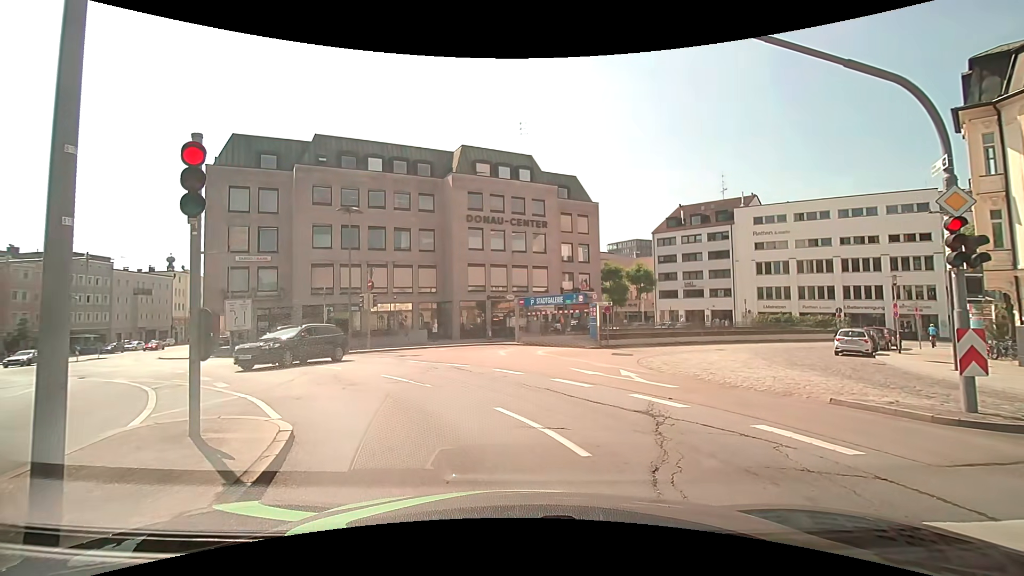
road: primary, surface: asphalt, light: Day
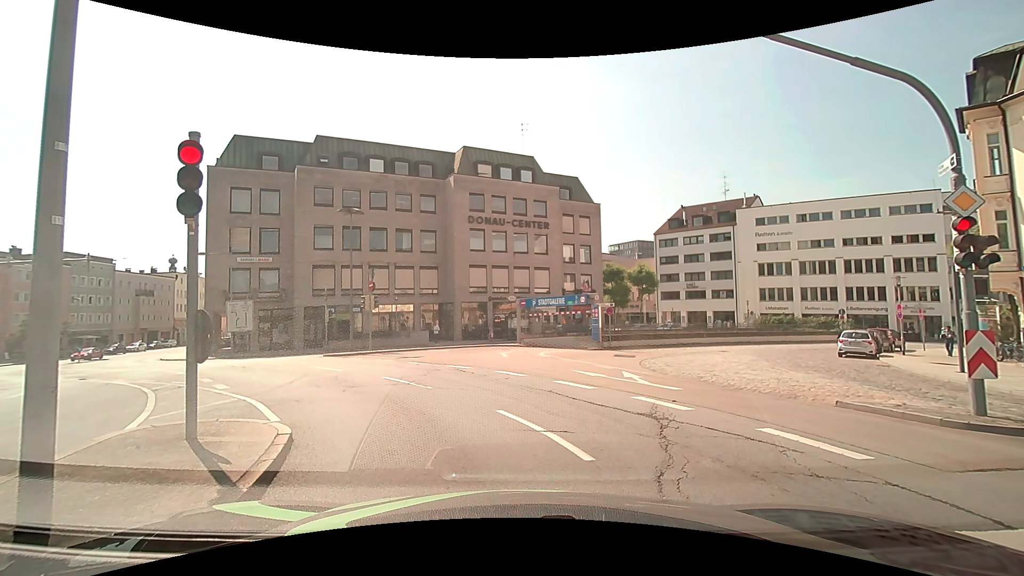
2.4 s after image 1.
(0.0, +0.2) m; 0°
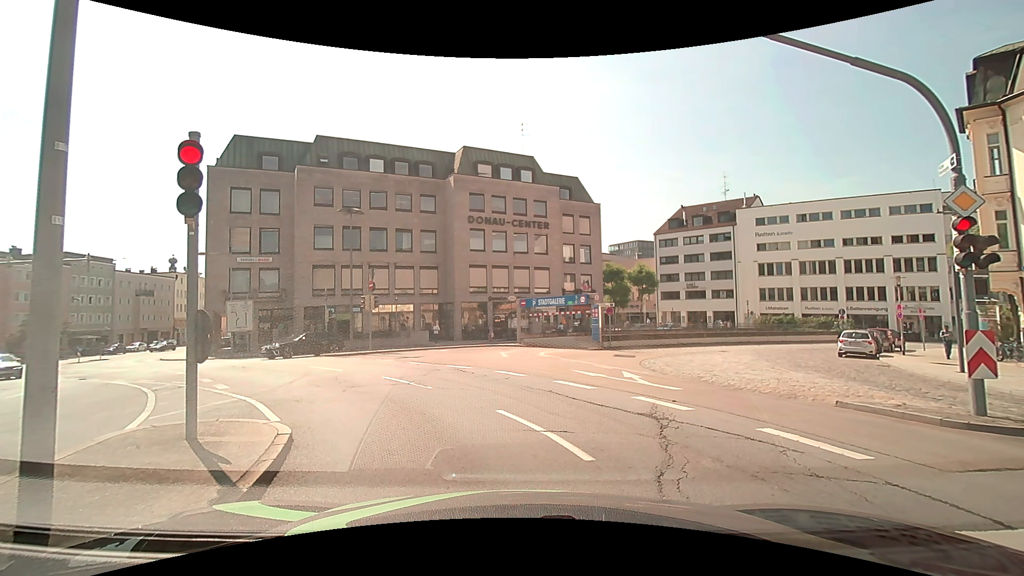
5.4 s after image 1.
(0.0, 0.0) m; 0°
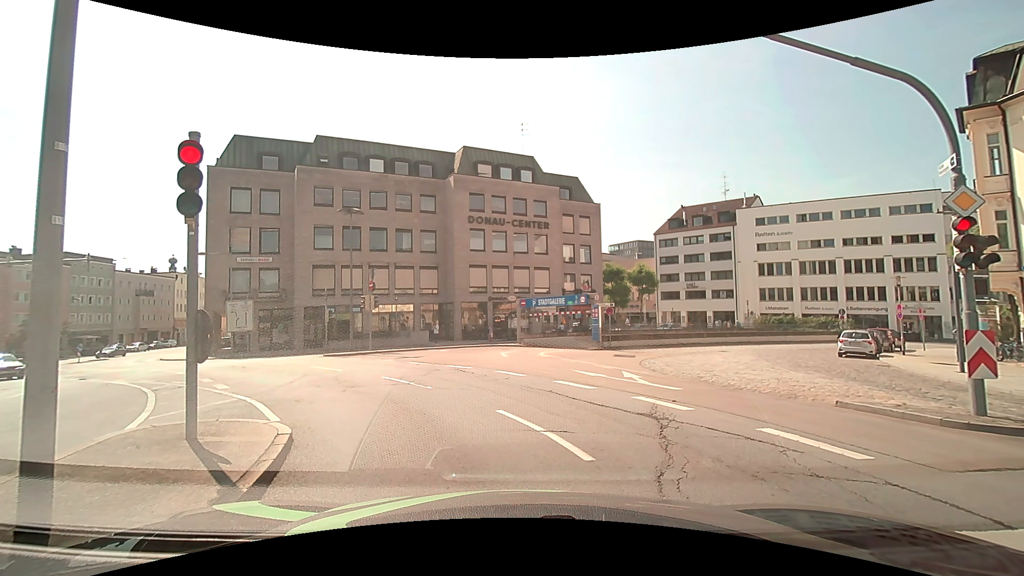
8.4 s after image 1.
(0.0, 0.0) m; 0°
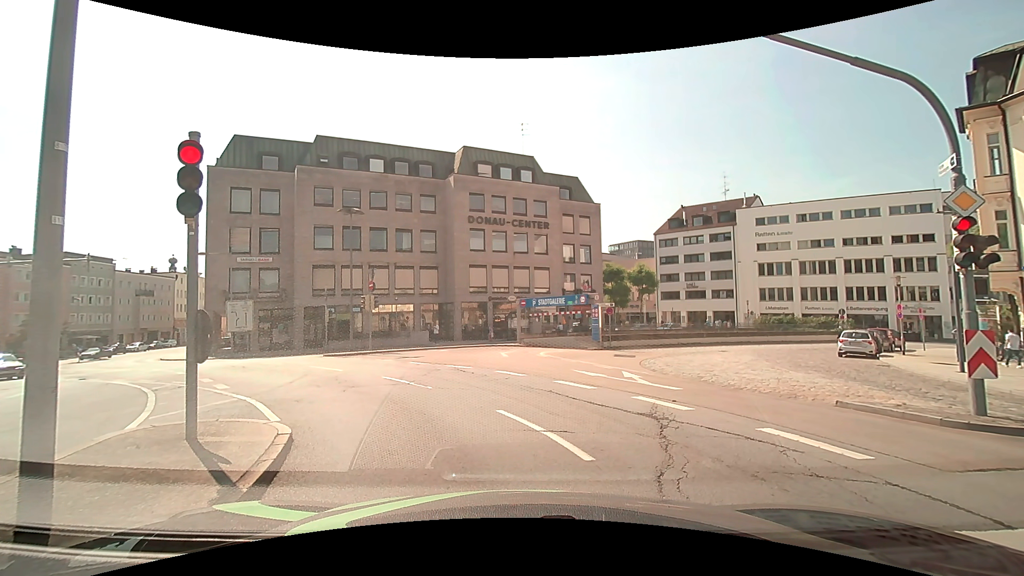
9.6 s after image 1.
(0.0, 0.0) m; 0°
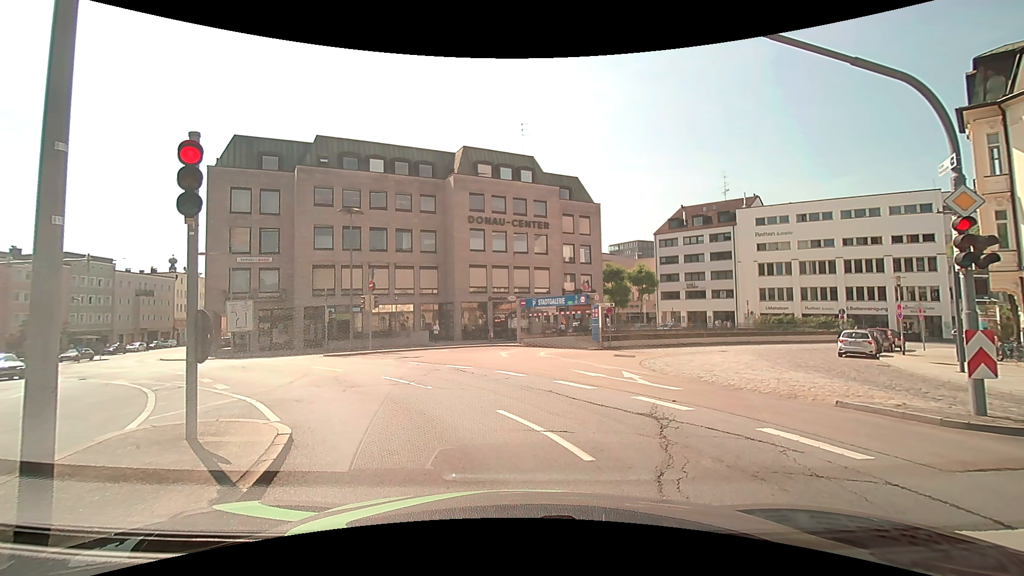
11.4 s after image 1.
(0.0, 0.0) m; 0°
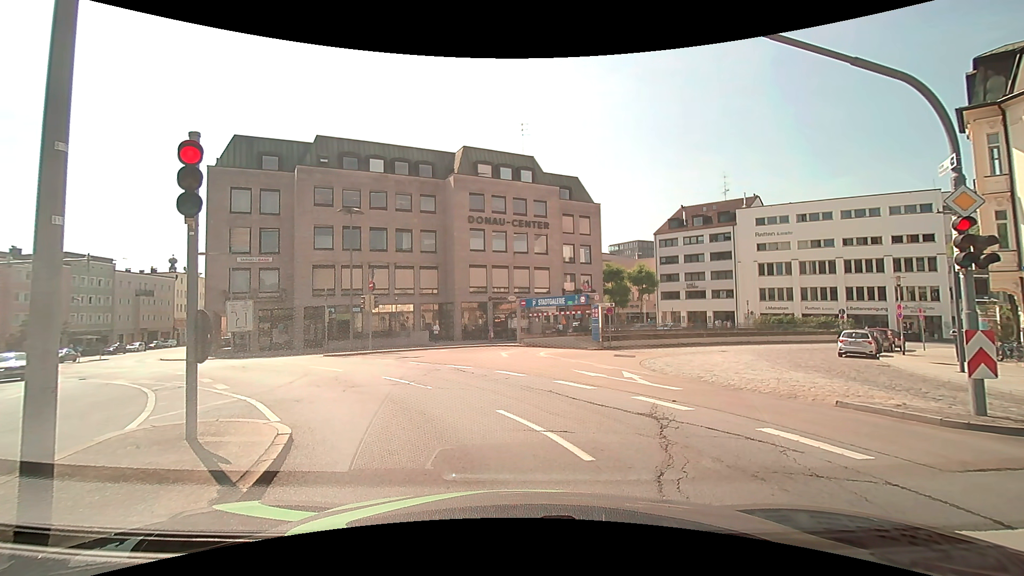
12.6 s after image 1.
(0.0, 0.0) m; 0°
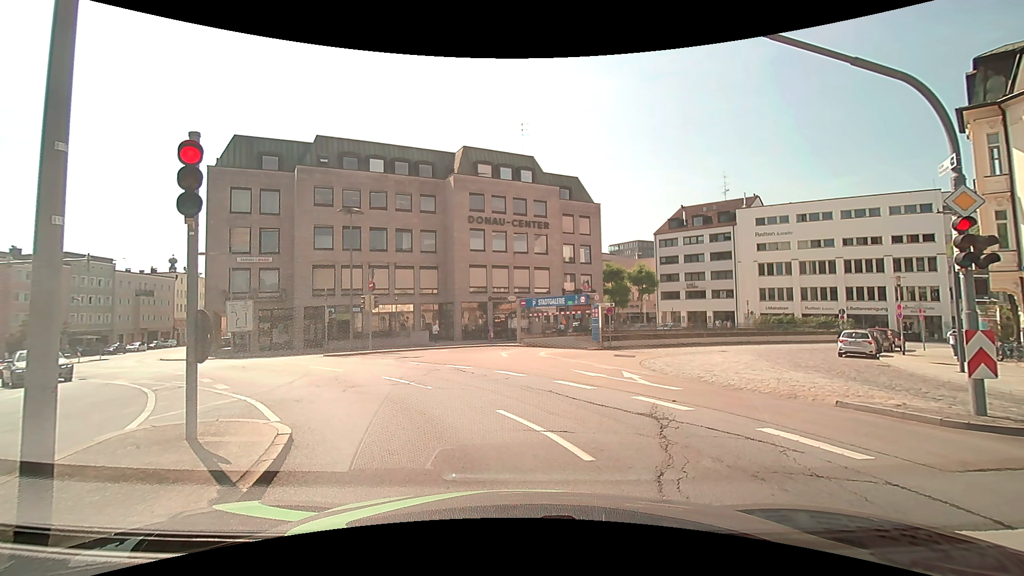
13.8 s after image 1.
(0.0, 0.0) m; 0°
